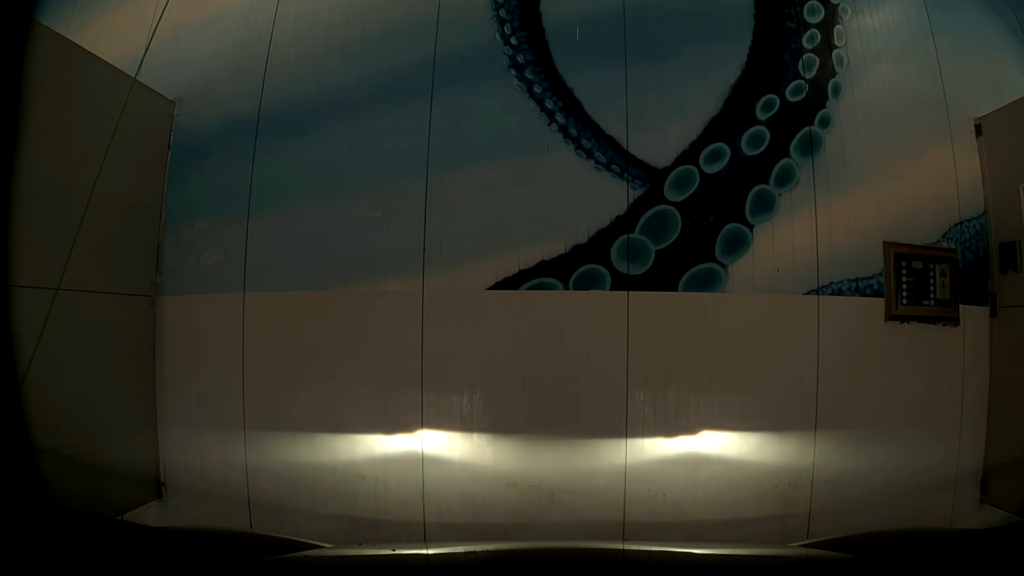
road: service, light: Day
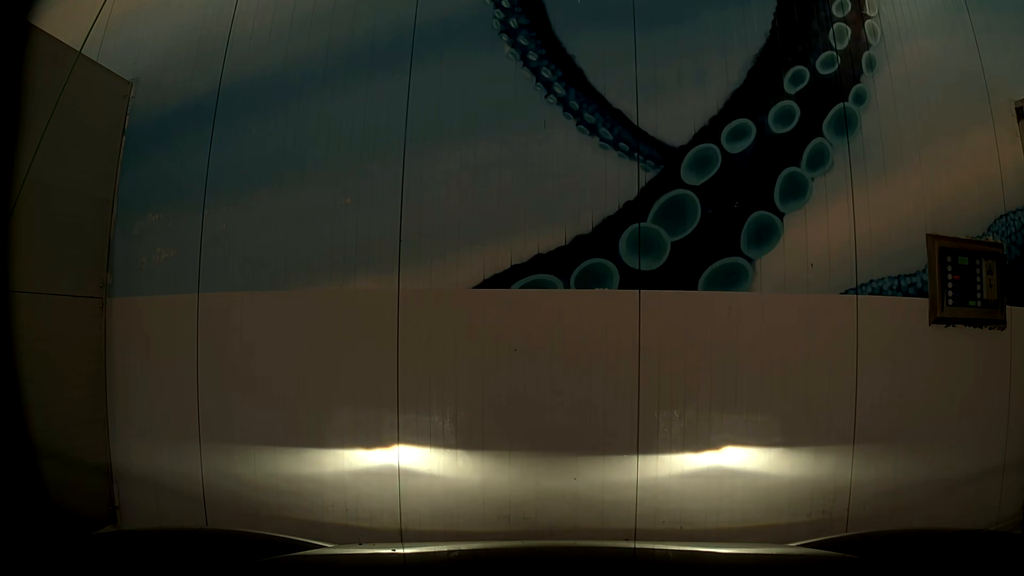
(0.0, +0.5) m; 0°
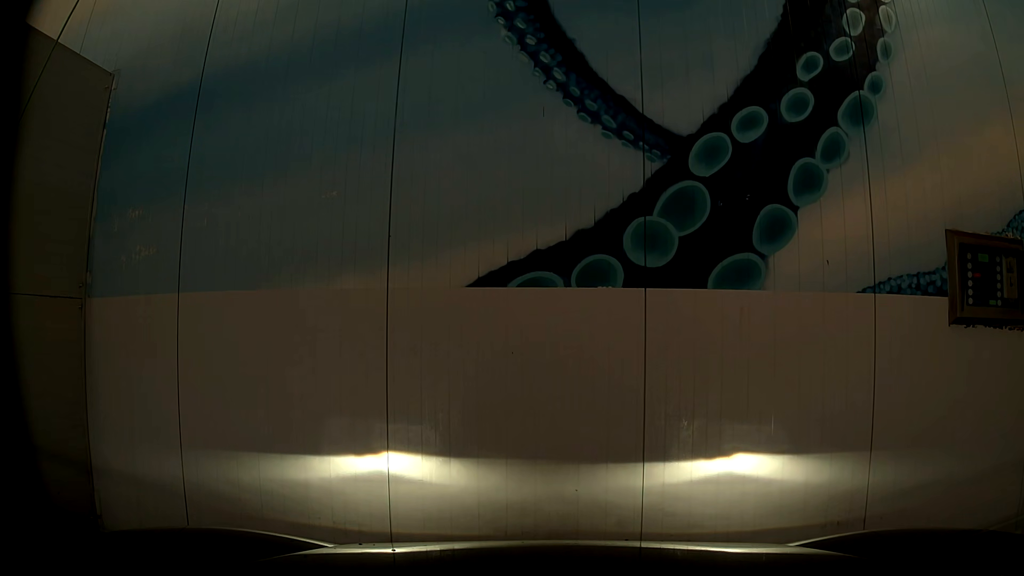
(0.0, +0.2) m; 0°
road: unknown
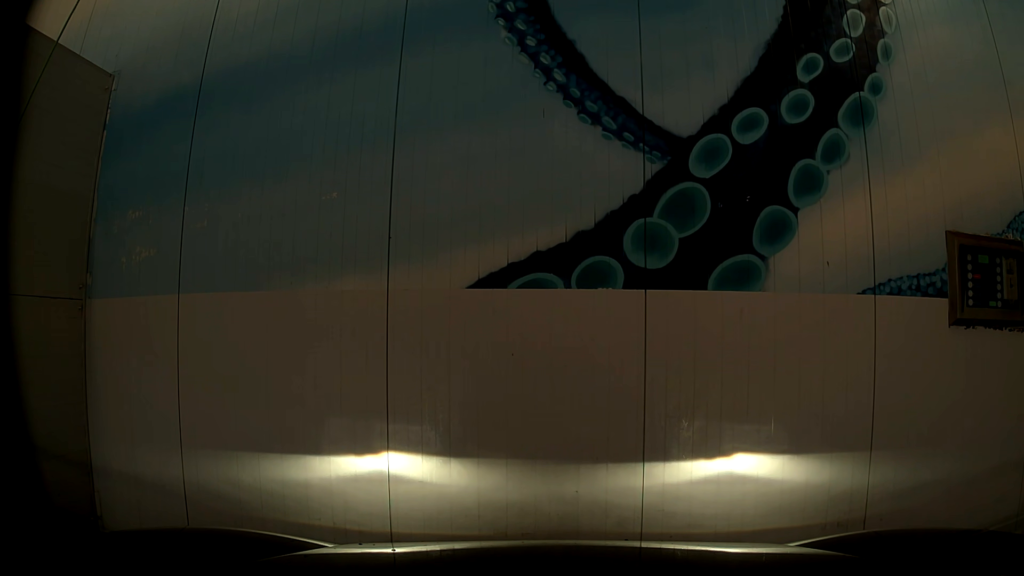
(0.0, +0.1) m; 0°
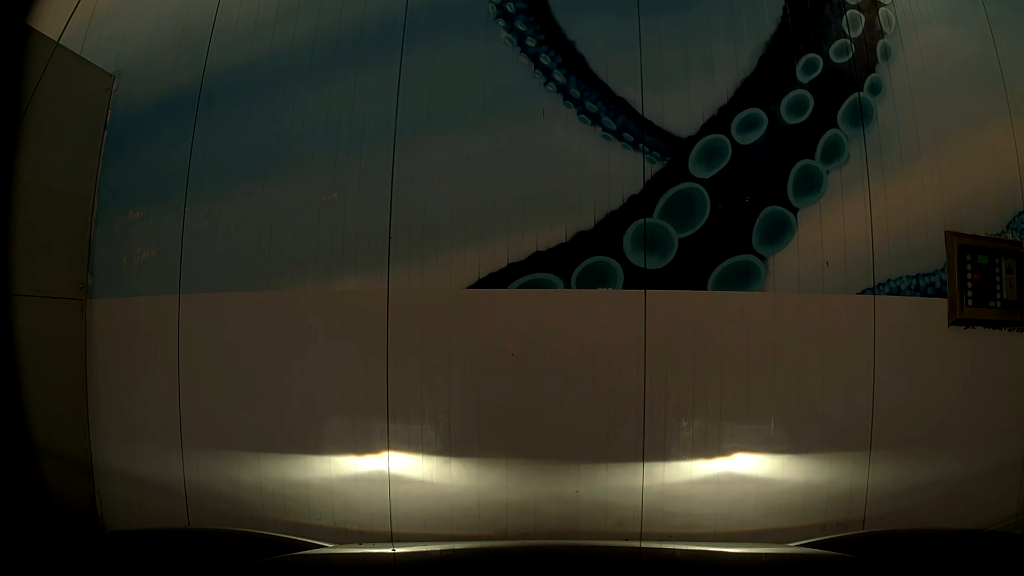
(0.0, 0.0) m; 0°
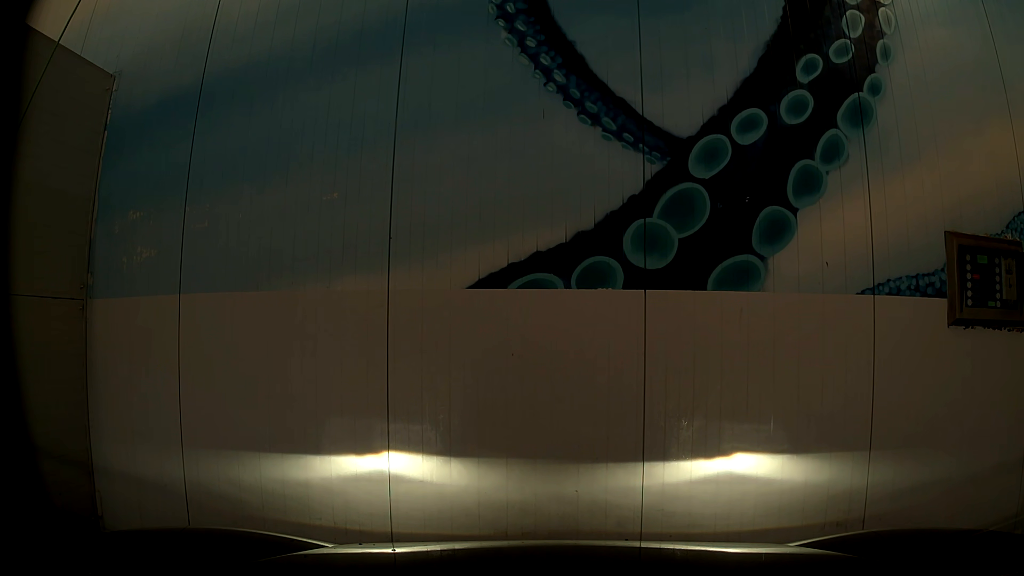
(0.0, 0.0) m; 0°
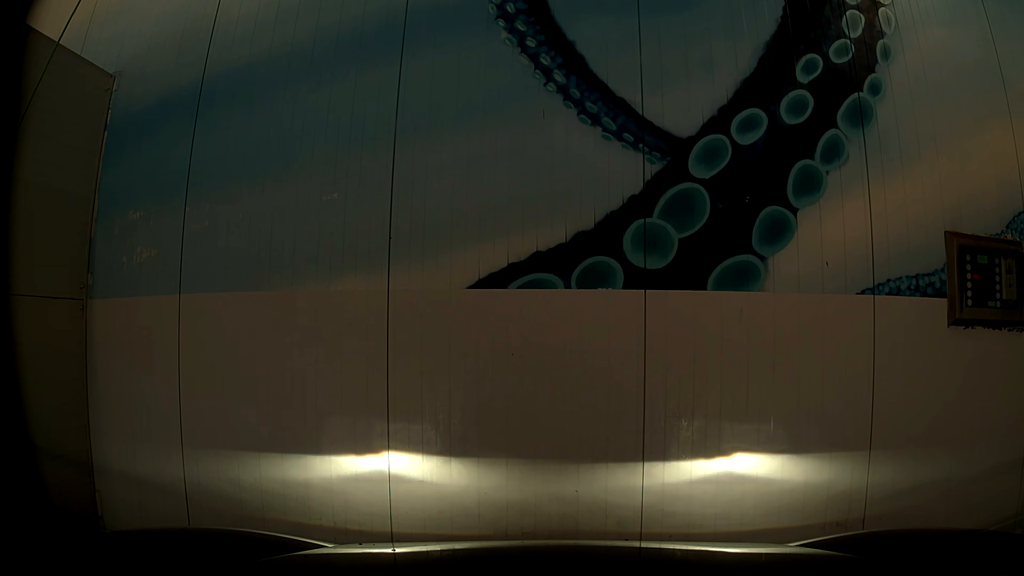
(0.0, 0.0) m; 0°
